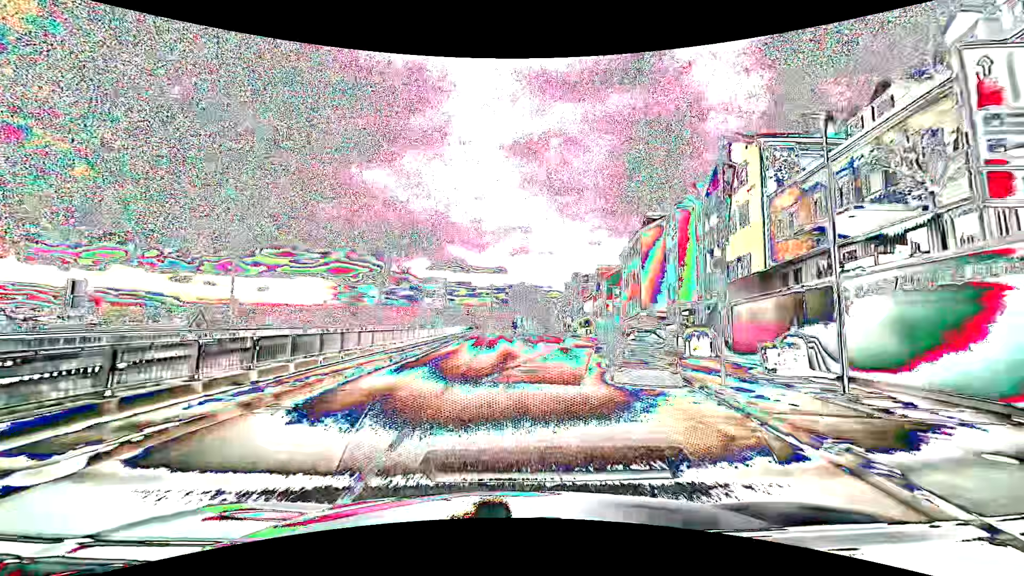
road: primary_link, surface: asphalt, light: Day
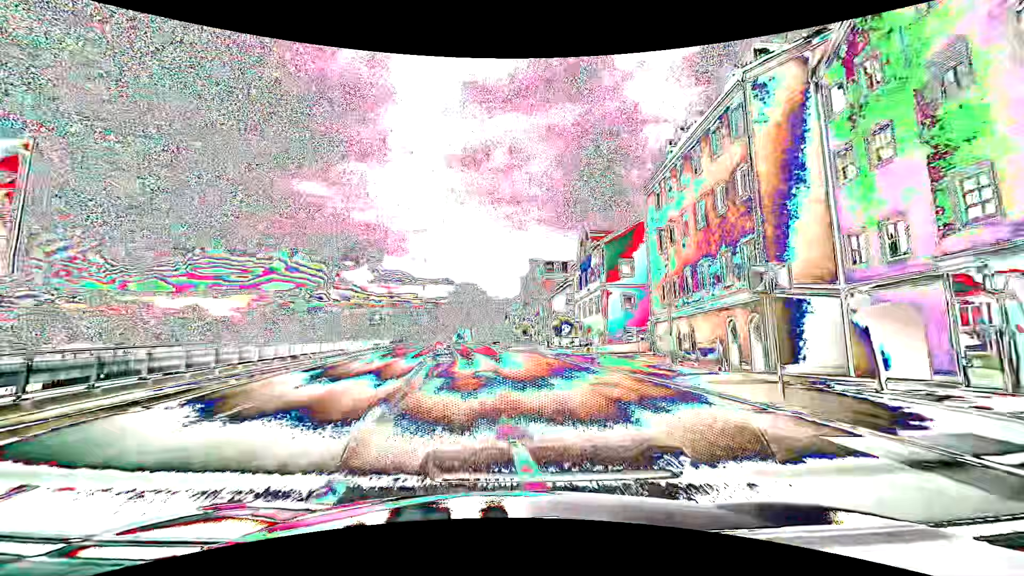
(+2.6, +37.0) m; +7°
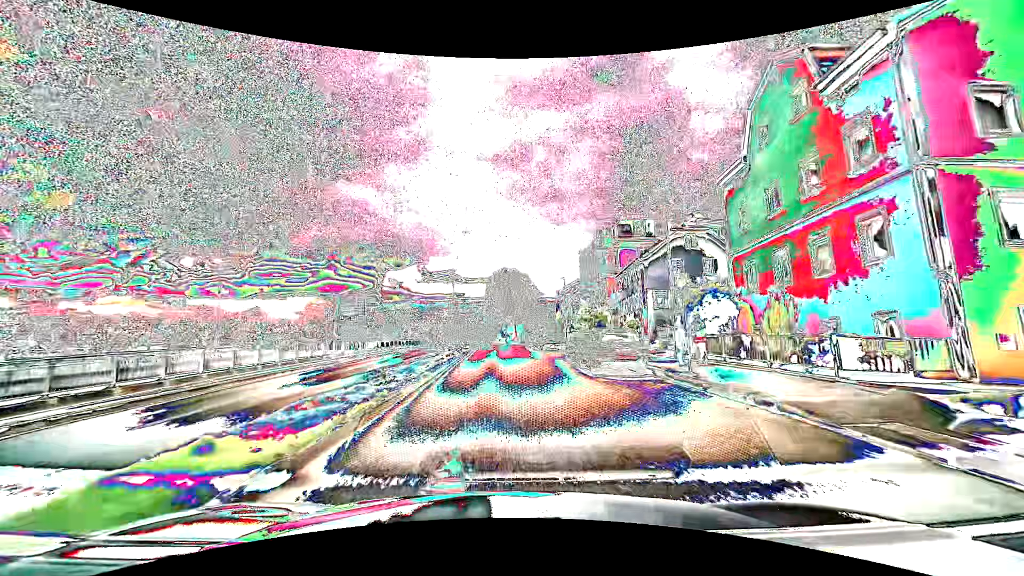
(-1.1, +29.8) m; -6°
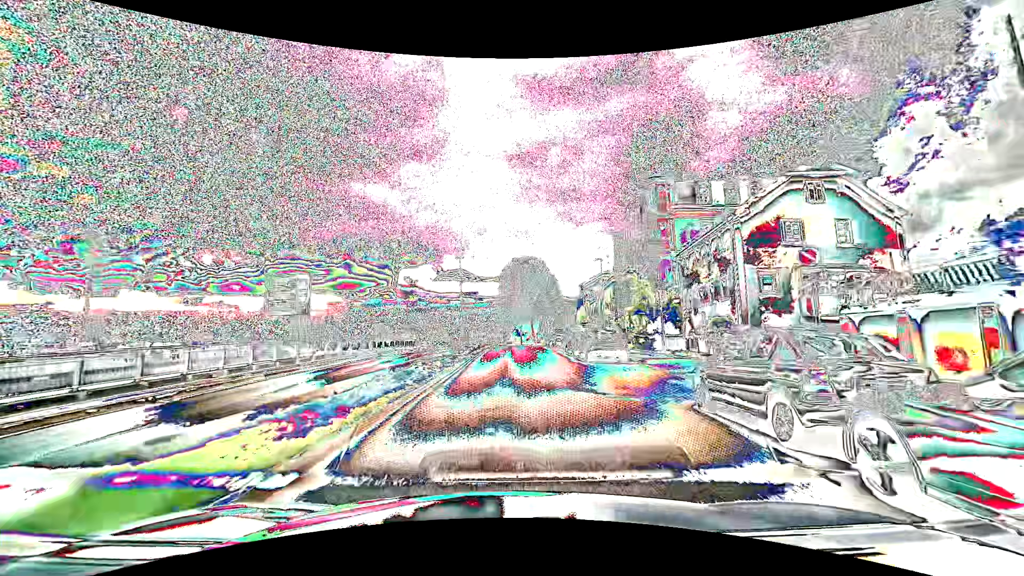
(-0.3, +15.1) m; -2°
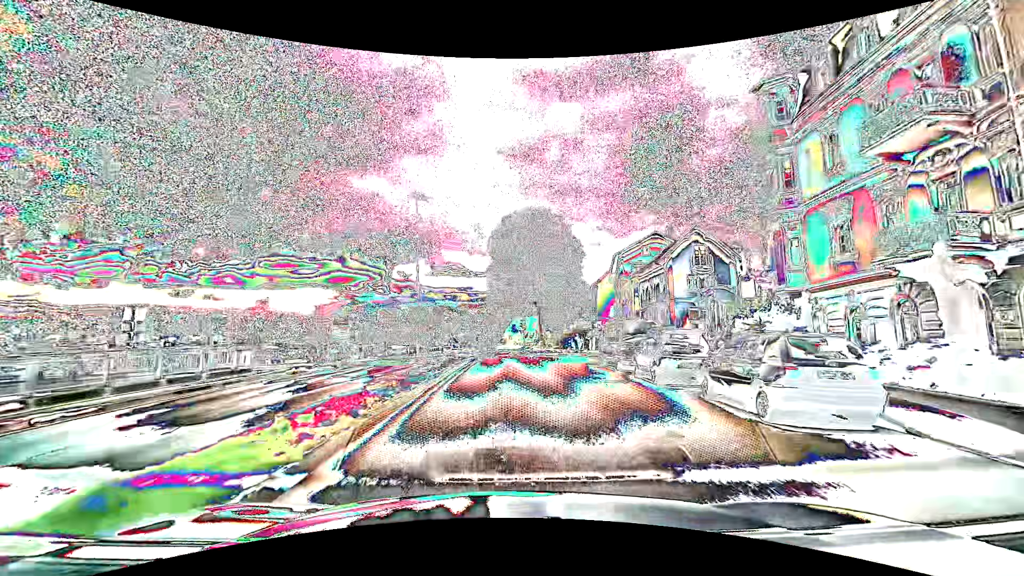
(-0.1, +37.8) m; 0°
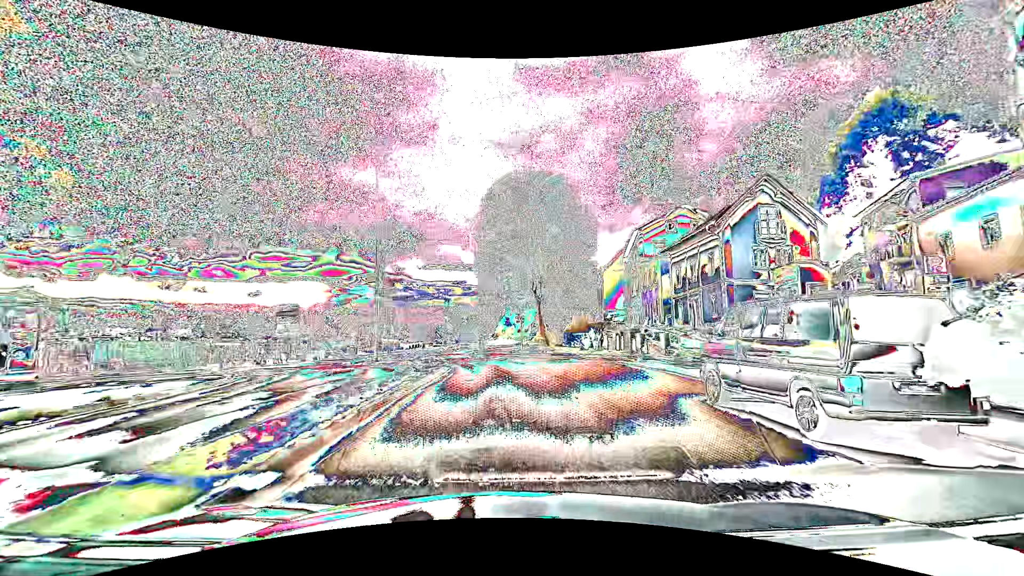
(+0.1, +12.5) m; +1°
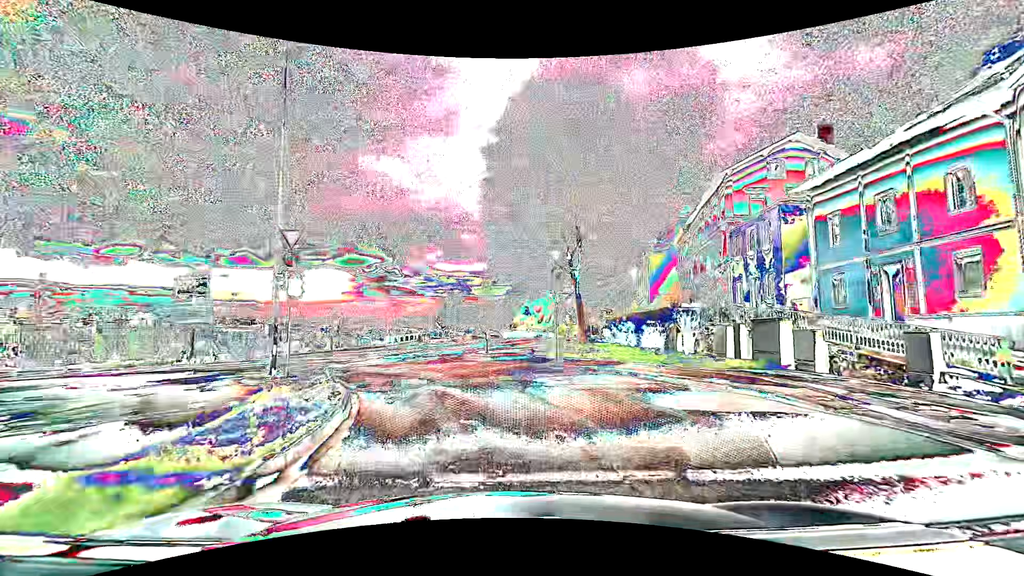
(-0.2, +16.8) m; -3°
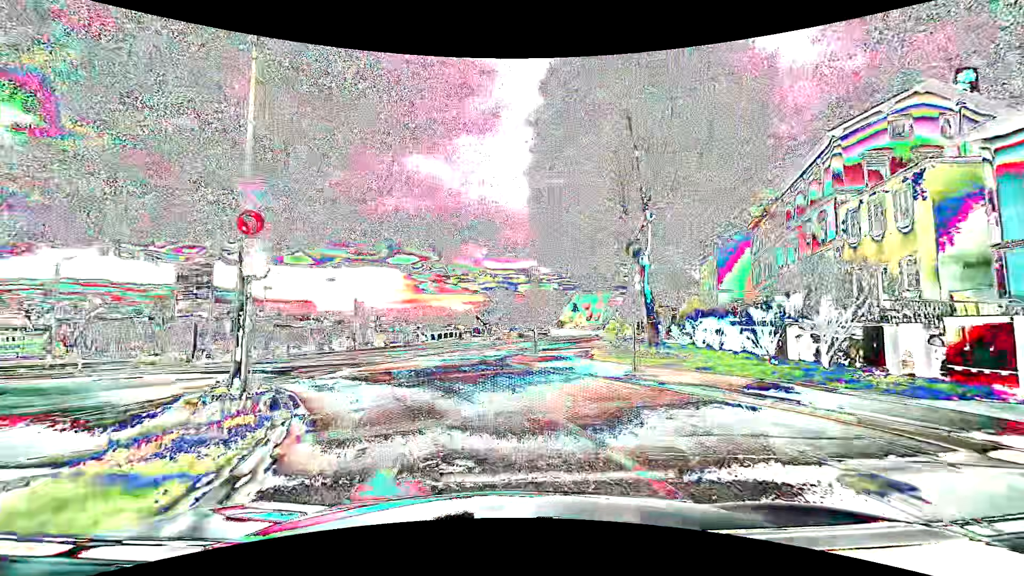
(-0.2, +5.7) m; -5°
